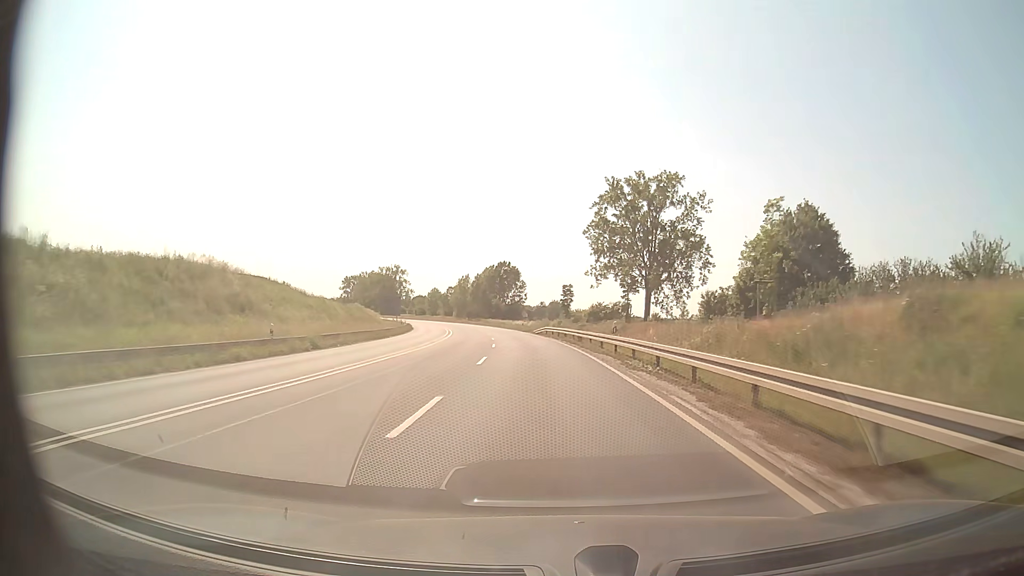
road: primary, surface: asphalt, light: Day
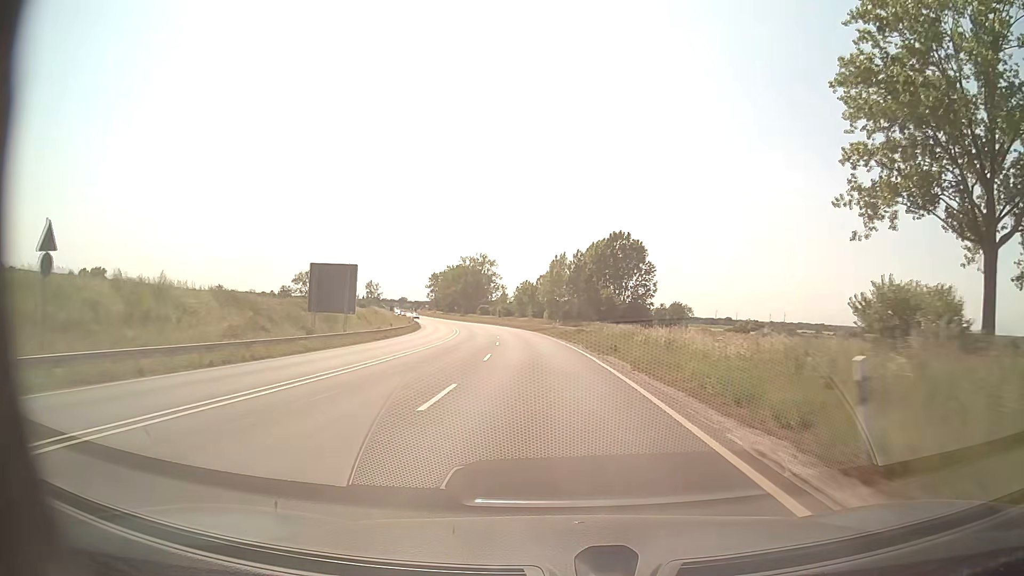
(-5.6, +71.9) m; -10°
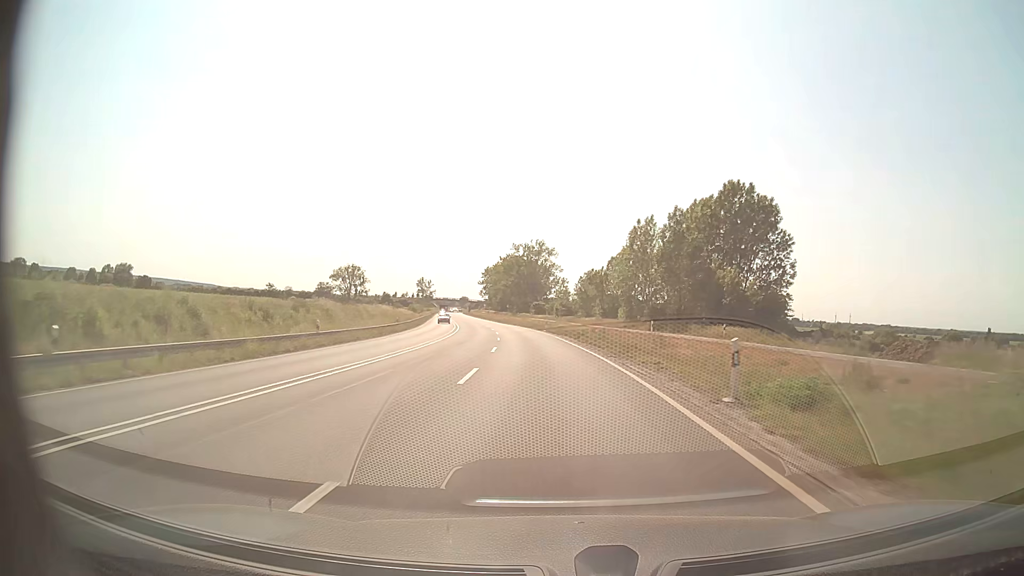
(-2.3, +46.3) m; -6°
(0, +10) (0, +20) (-1, +30) (-2, +40) (-3, +50) (-4, +60) (-5, +70) (-7, +80) (-8, +90) (-10, +99) m
